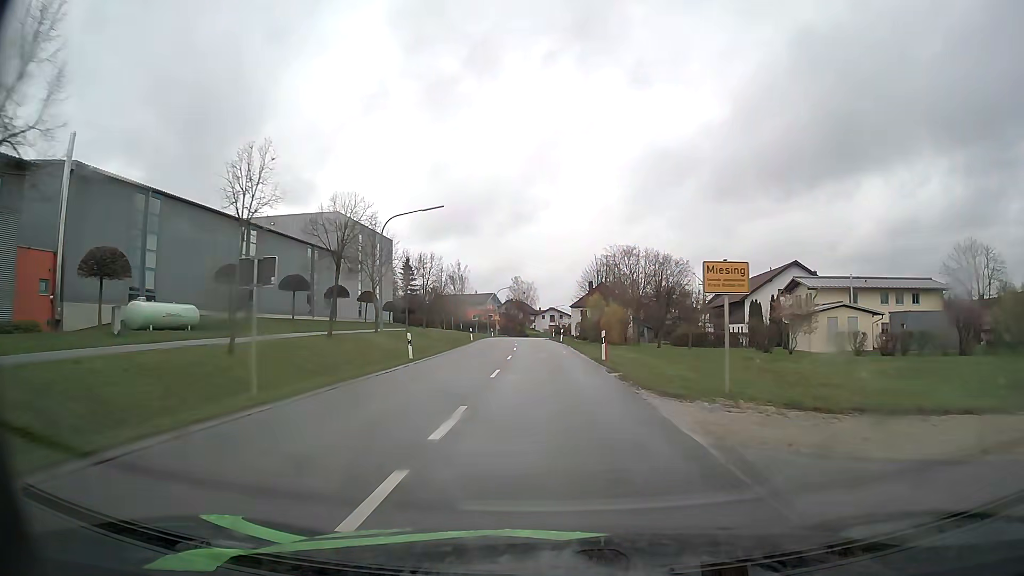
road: secondary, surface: asphalt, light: Day
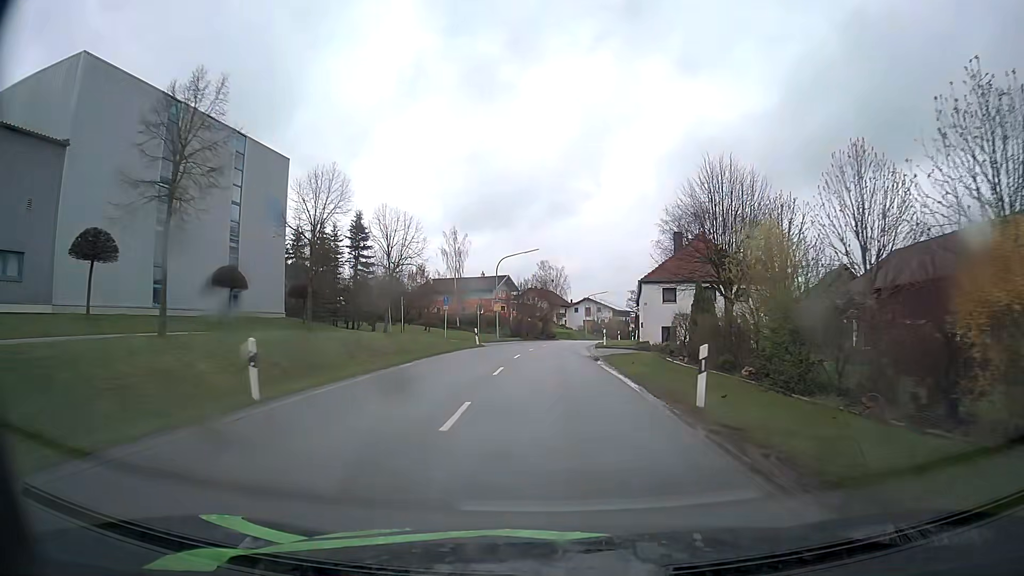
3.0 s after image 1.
(-0.9, +44.5) m; -3°
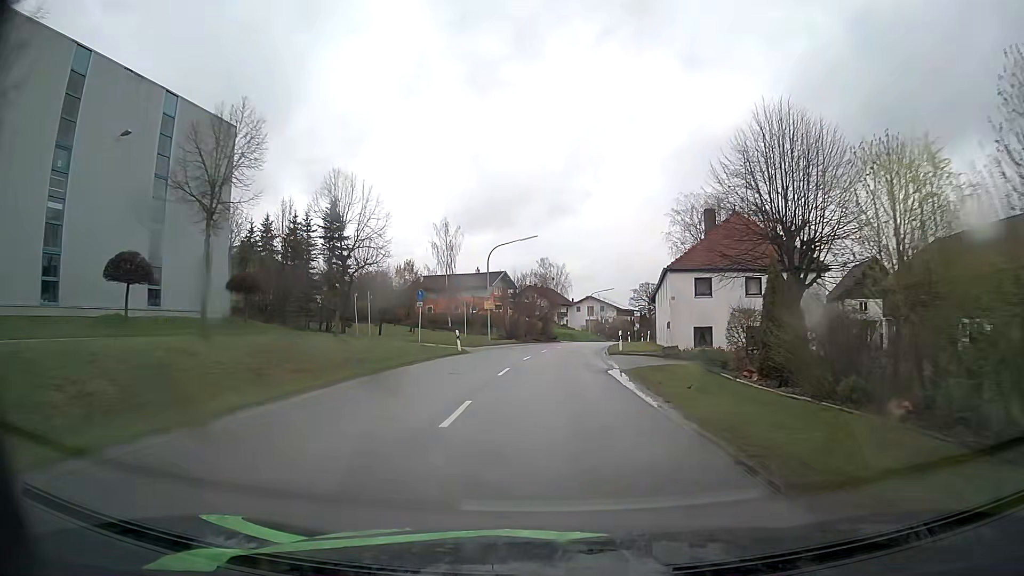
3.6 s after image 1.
(0.0, +8.7) m; 0°
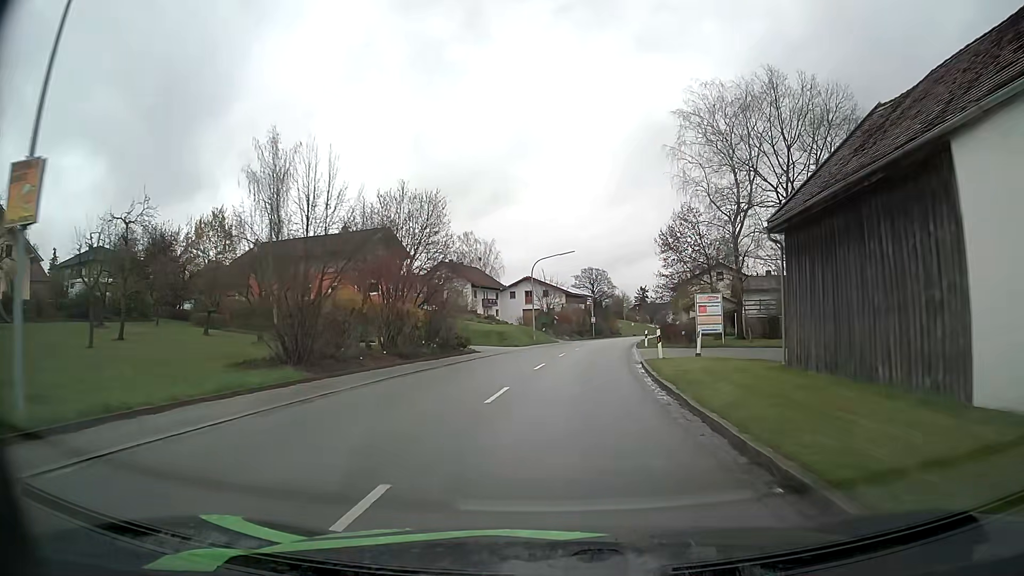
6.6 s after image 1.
(+1.4, +41.8) m; +5°
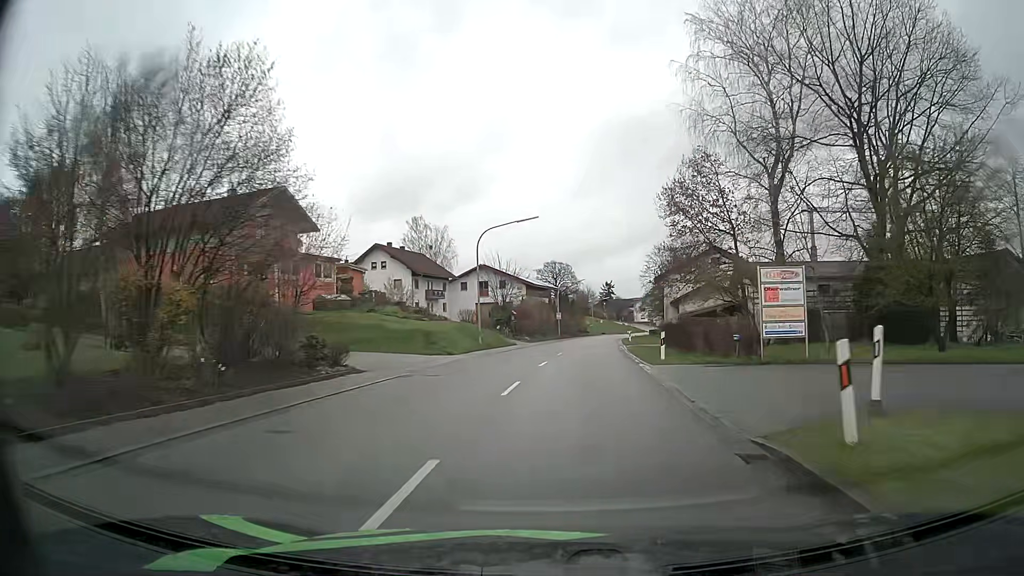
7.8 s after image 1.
(+0.4, +16.9) m; +3°
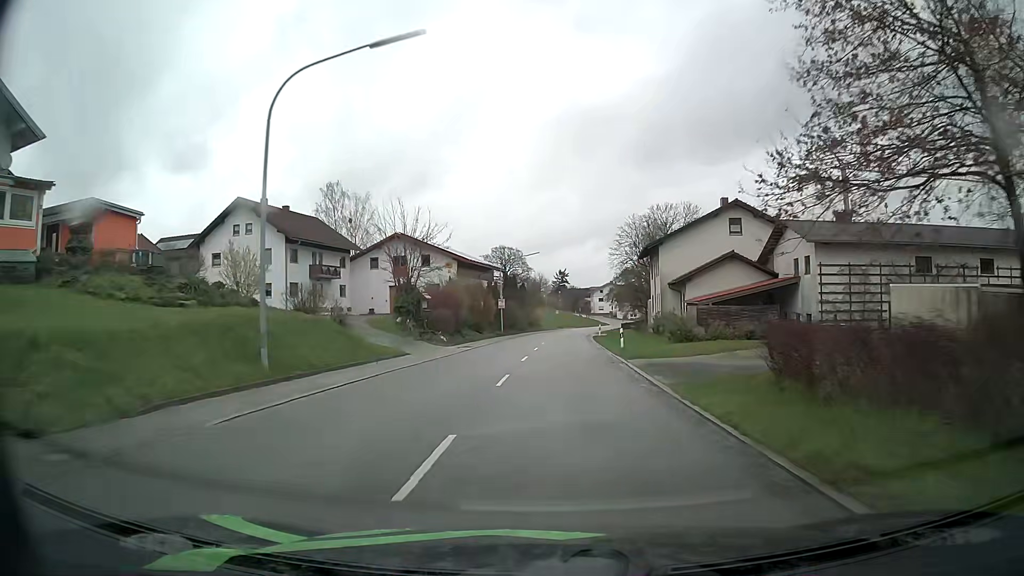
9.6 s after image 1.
(+1.0, +25.6) m; +4°
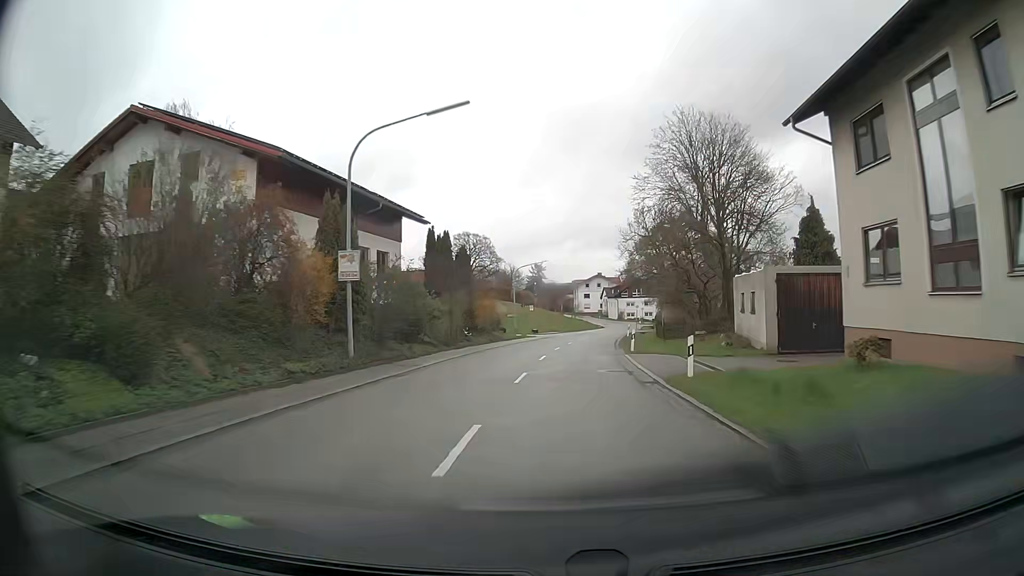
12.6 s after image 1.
(+0.6, +44.1) m; +2°
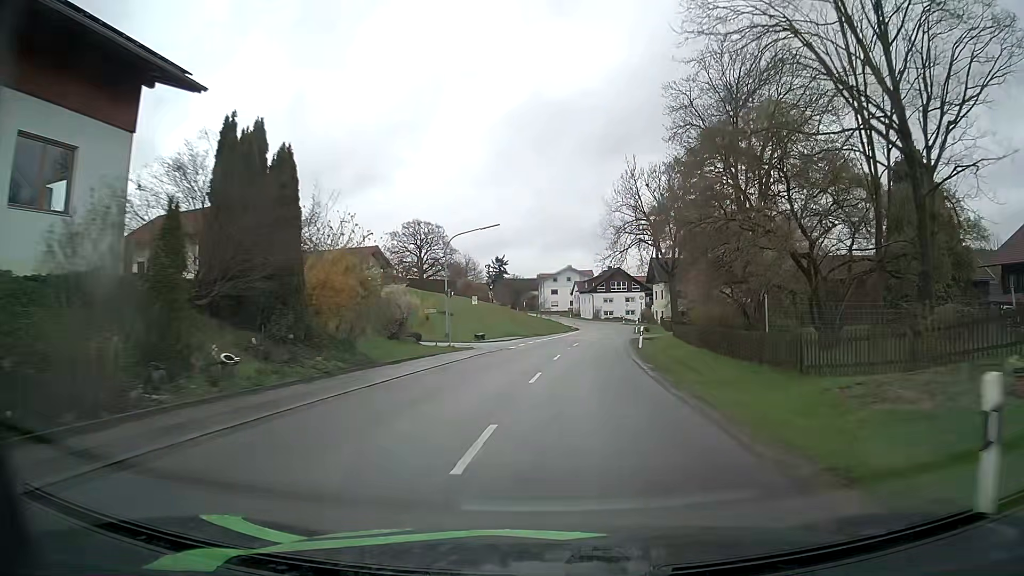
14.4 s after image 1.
(+0.7, +26.8) m; +3°
(0, +10) (+1, +20) (+1, +30) (+3, +40) (+4, +50) (+5, +60) (+7, +70) (+8, +80) (+8, +90) (+8, +100) m
